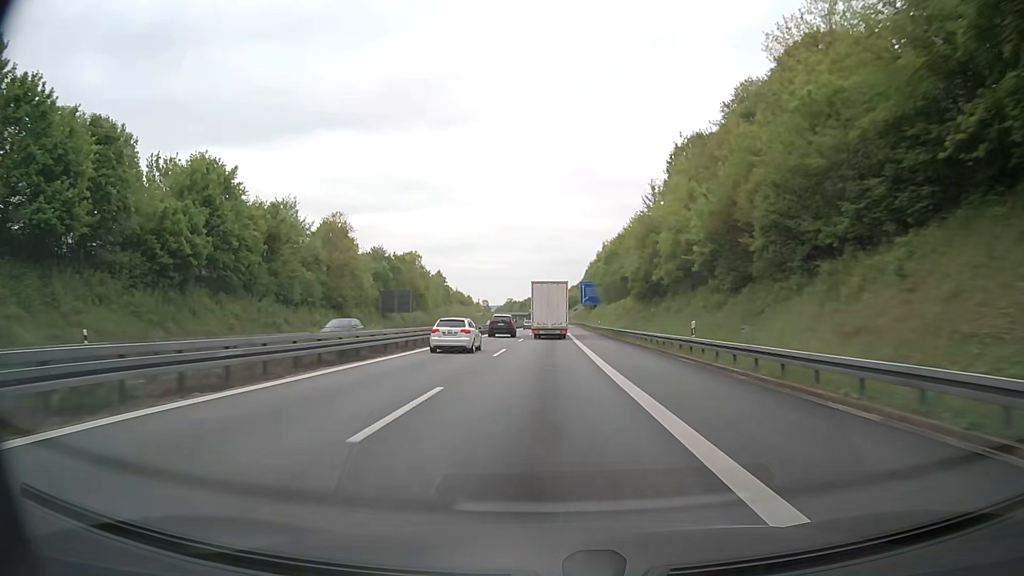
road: motorway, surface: asphalt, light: Day
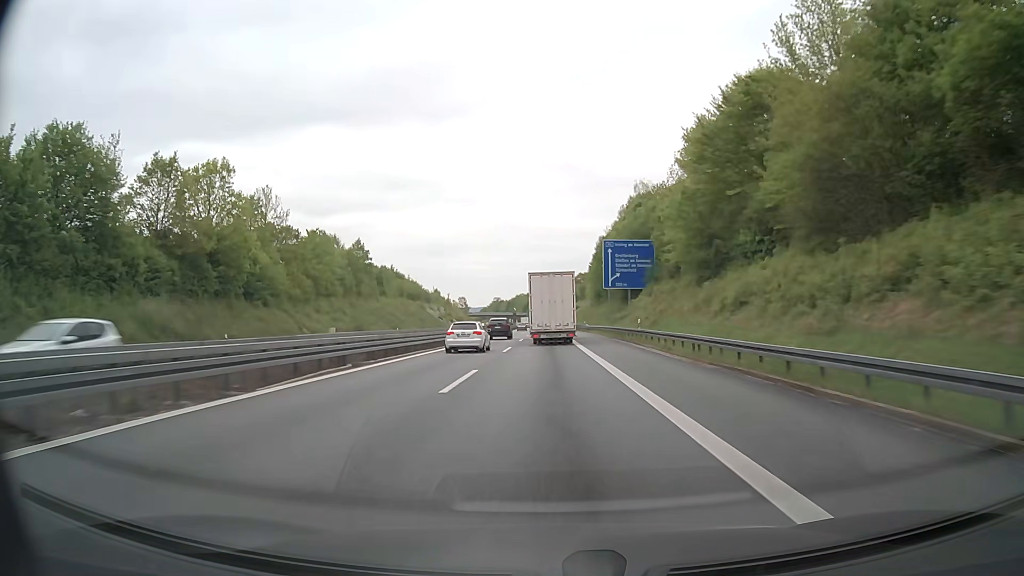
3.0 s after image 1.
(+0.4, +85.0) m; +1°
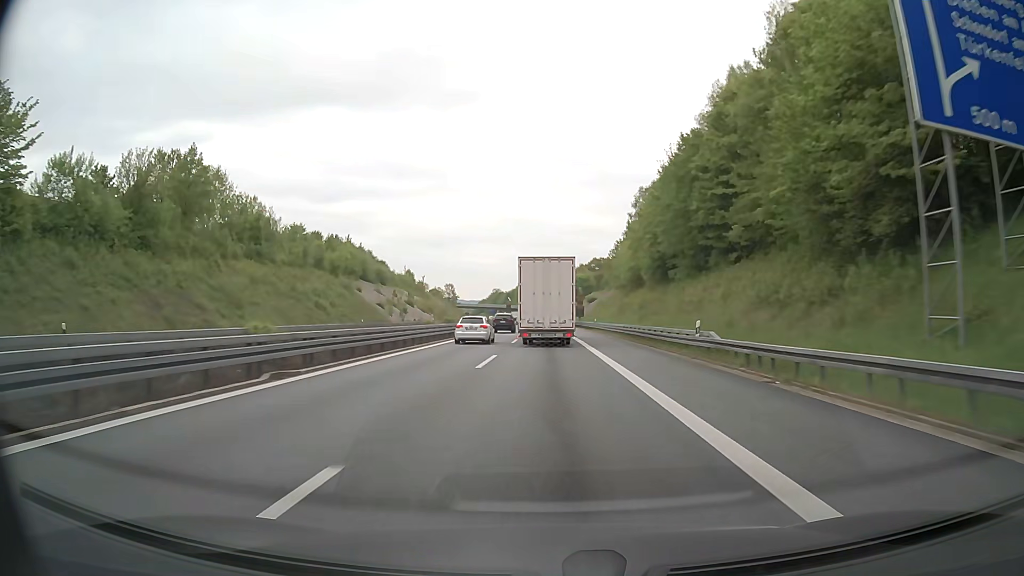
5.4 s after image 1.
(-0.3, +66.9) m; 0°
(0, +10) (0, +20) (0, +30) (0, +40) (0, +50) (0, +60) (0, +70) (0, +80) (0, +90) (-1, +100) m
